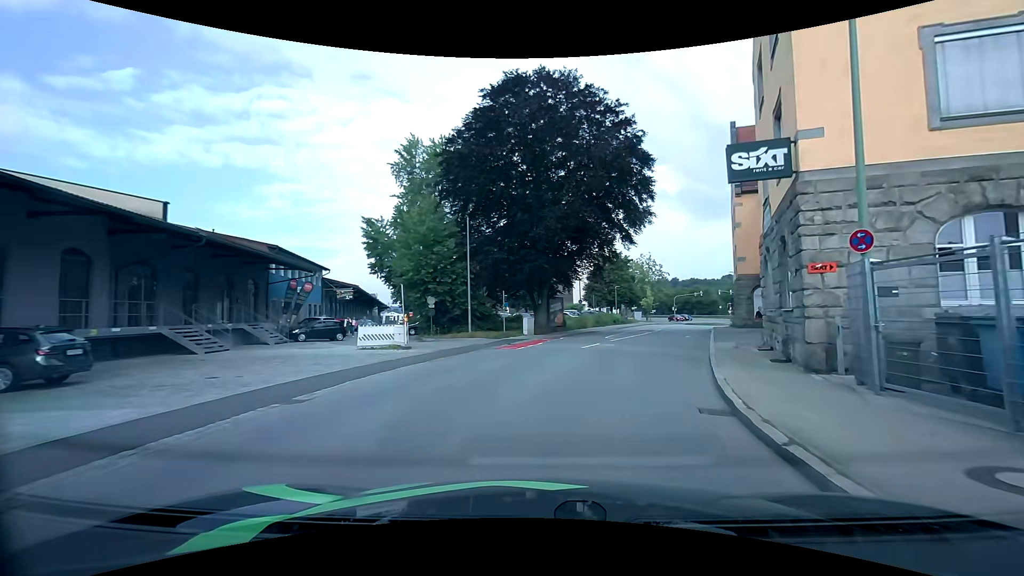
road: primary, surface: asphalt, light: Day
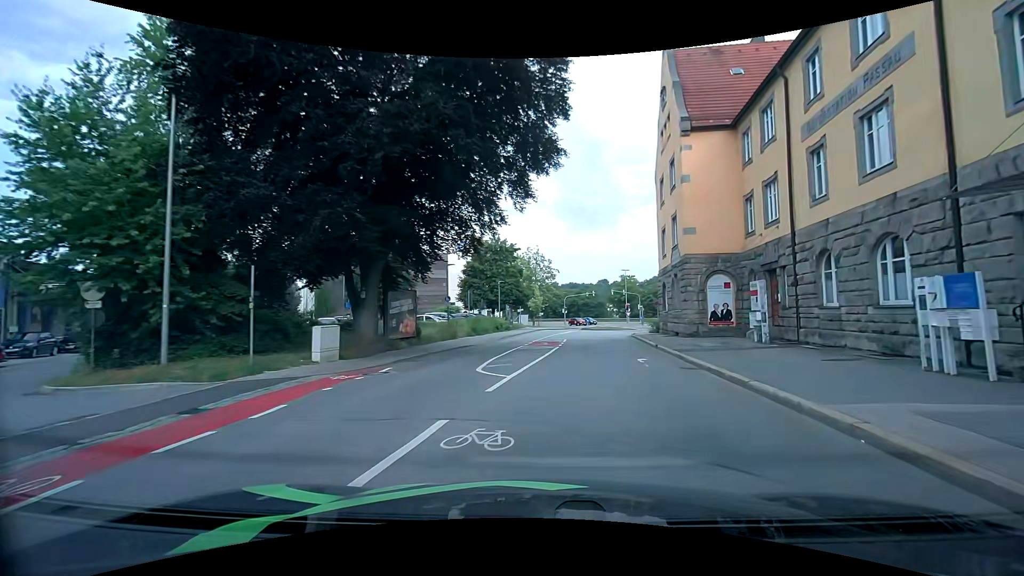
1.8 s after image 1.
(+2.3, +17.8) m; +13°
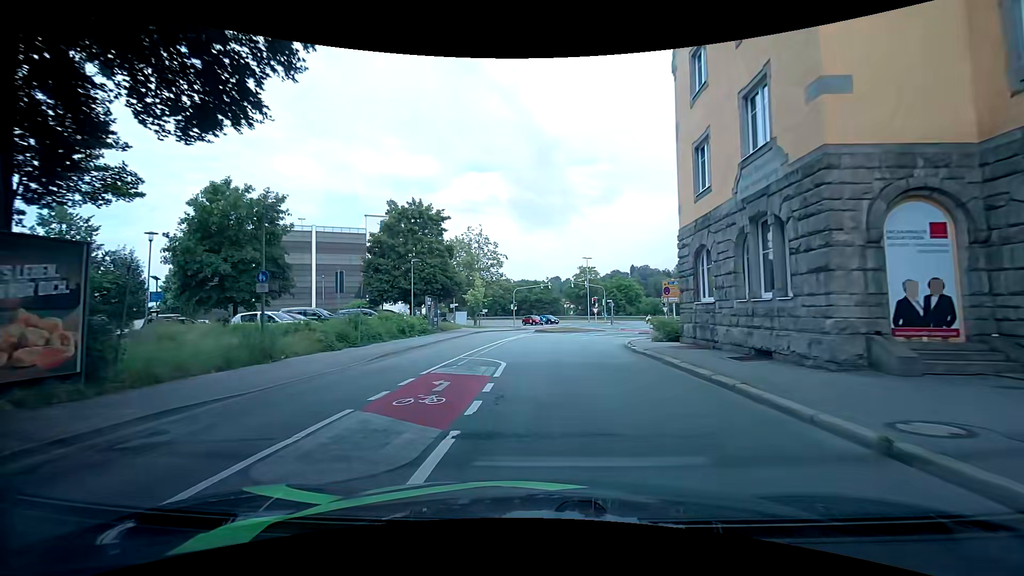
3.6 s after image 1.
(+1.3, +17.6) m; +7°
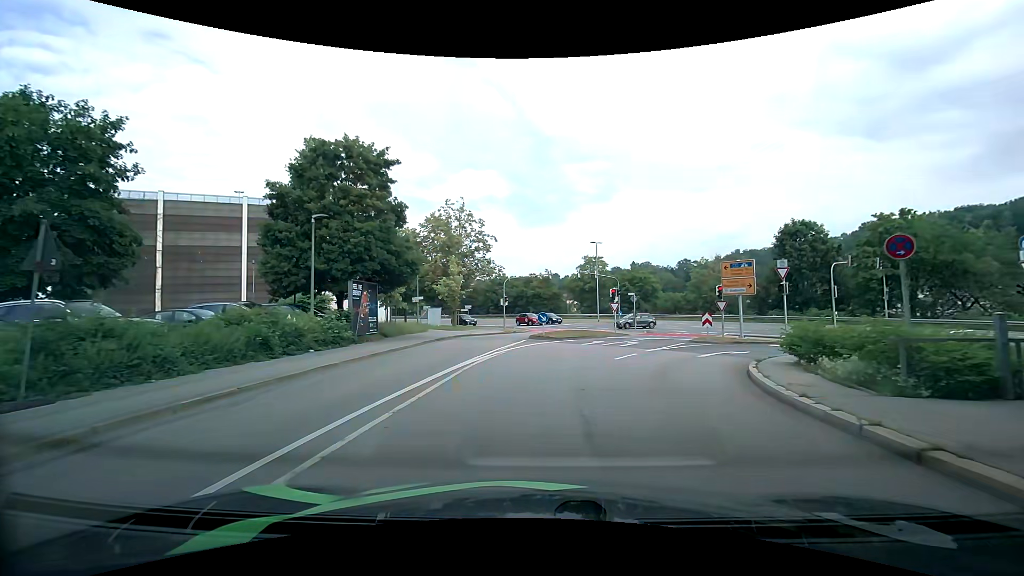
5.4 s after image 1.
(+0.1, +14.8) m; -1°
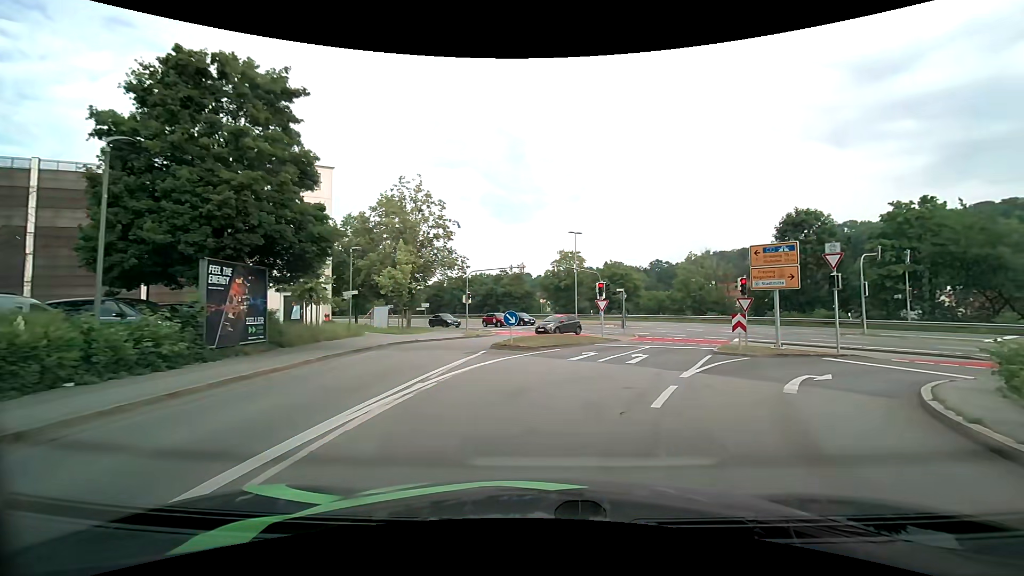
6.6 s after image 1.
(+0.2, +8.1) m; +3°
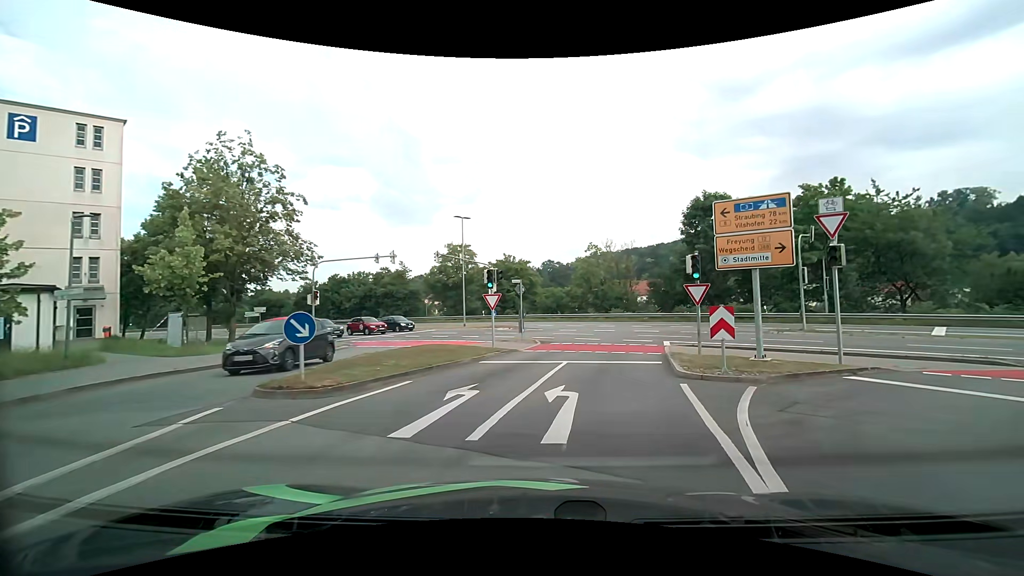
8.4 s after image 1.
(+1.1, +9.5) m; +14°
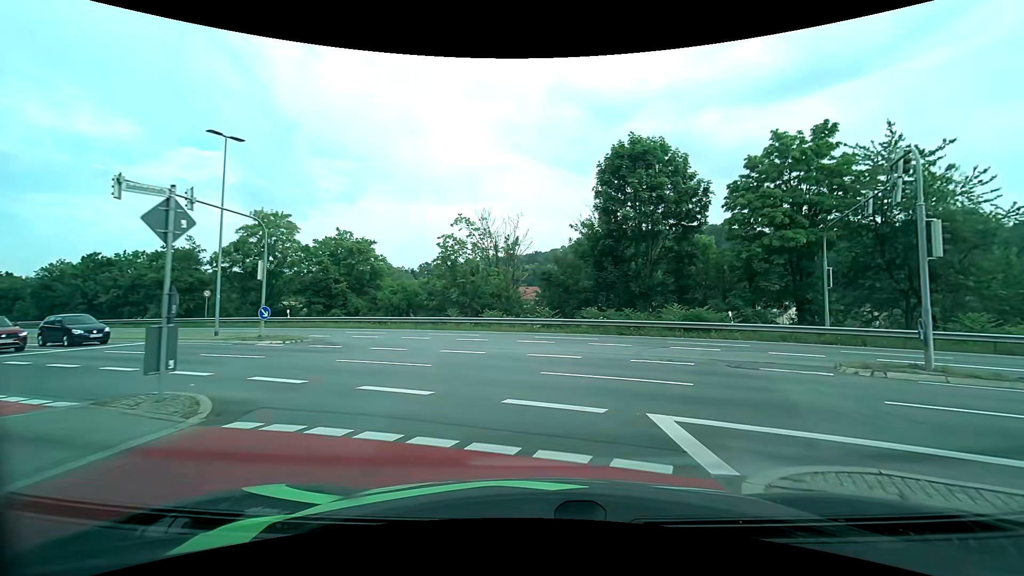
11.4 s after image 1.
(+2.3, +19.1) m; +14°
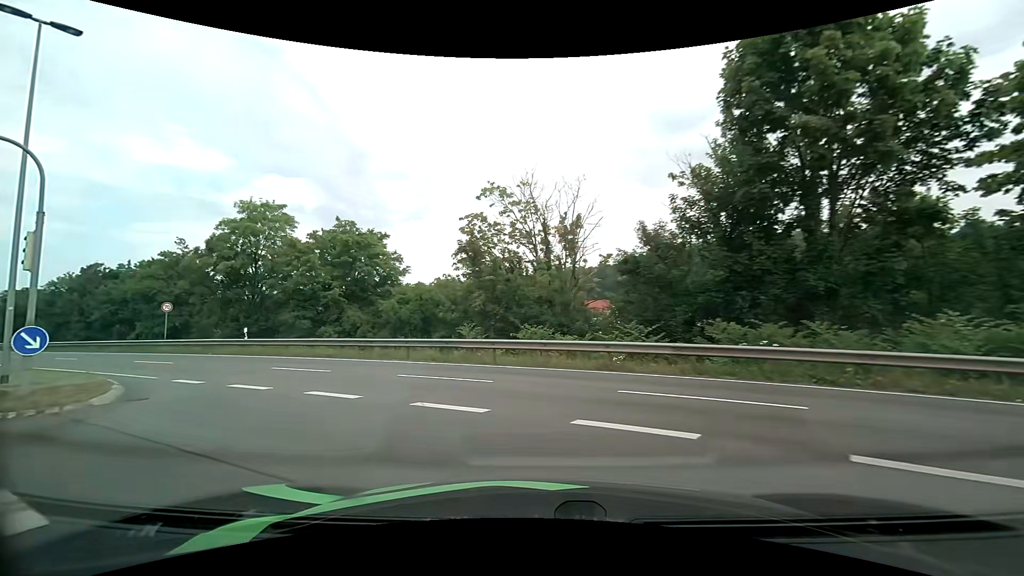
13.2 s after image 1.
(-0.1, +13.7) m; -7°
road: primary_link
(-2, +10) (-8, +18) (-16, +24) (-25, +29) (-33, +34) (-42, +39) (-51, +43) (-60, +48) (-68, +53) (-77, +57) m
